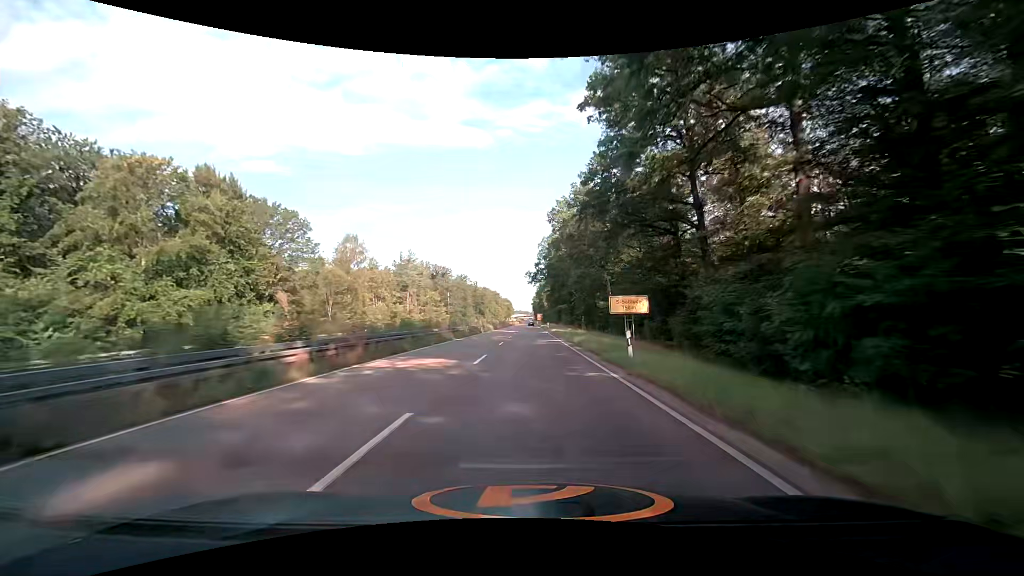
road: trunk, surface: asphalt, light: Day
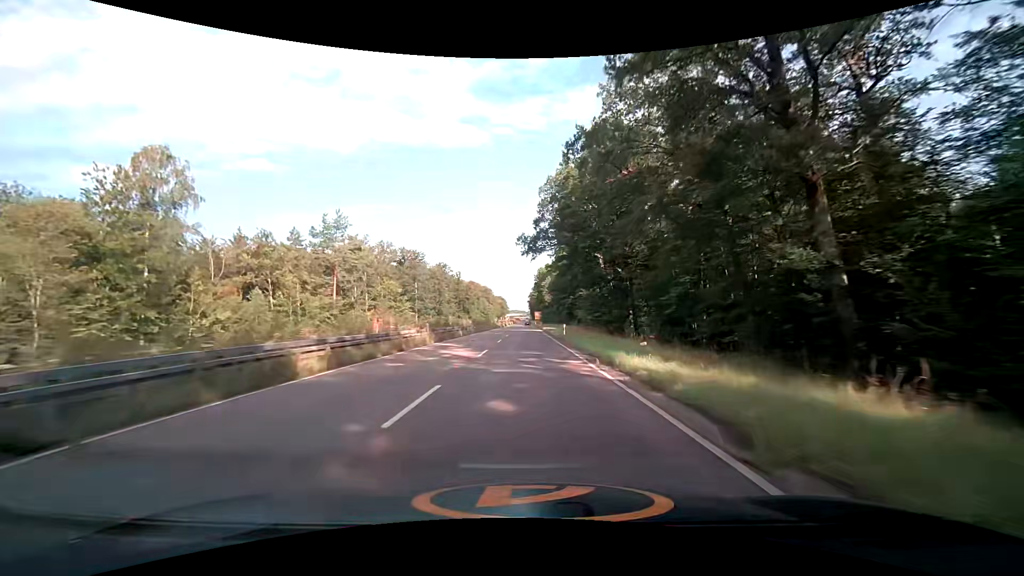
(+0.3, +47.4) m; +1°
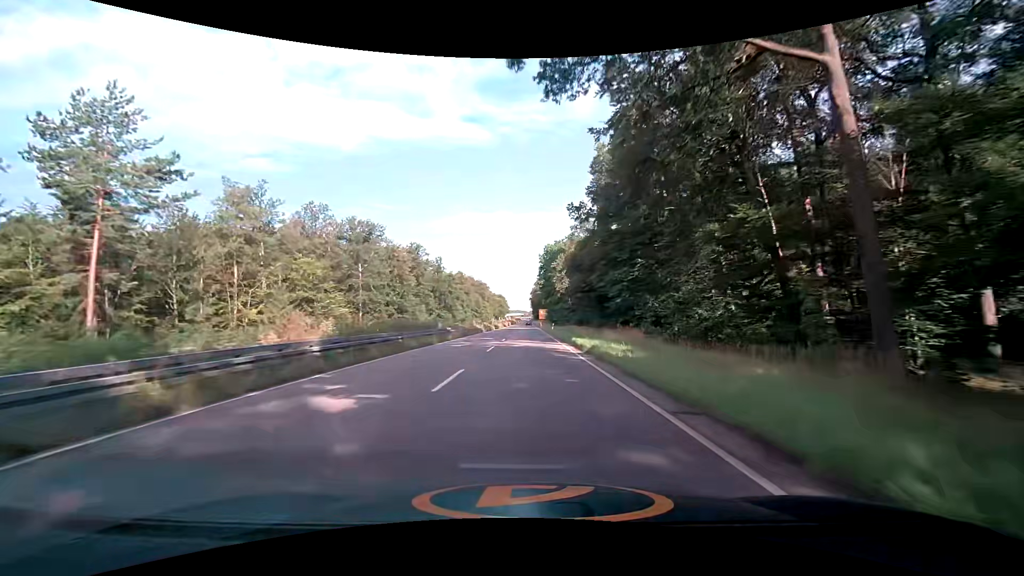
(-0.3, +47.5) m; 0°
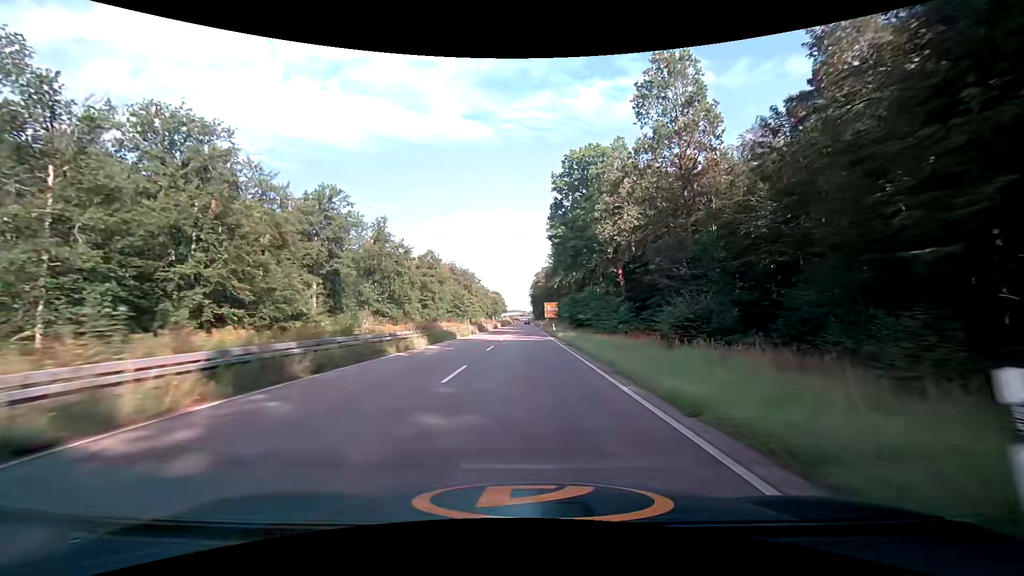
(+0.1, +59.2) m; 0°
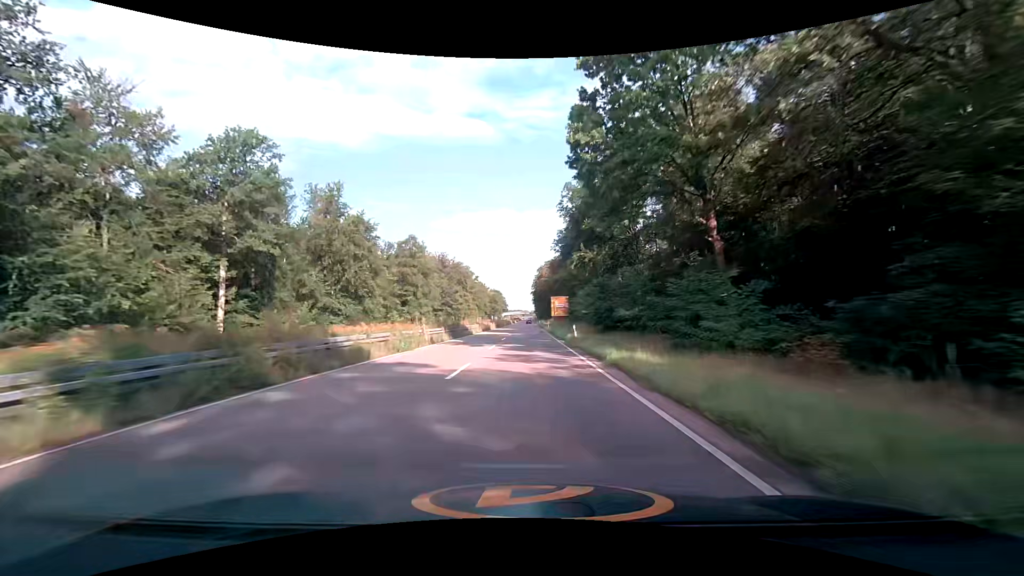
(-0.2, +23.5) m; 0°
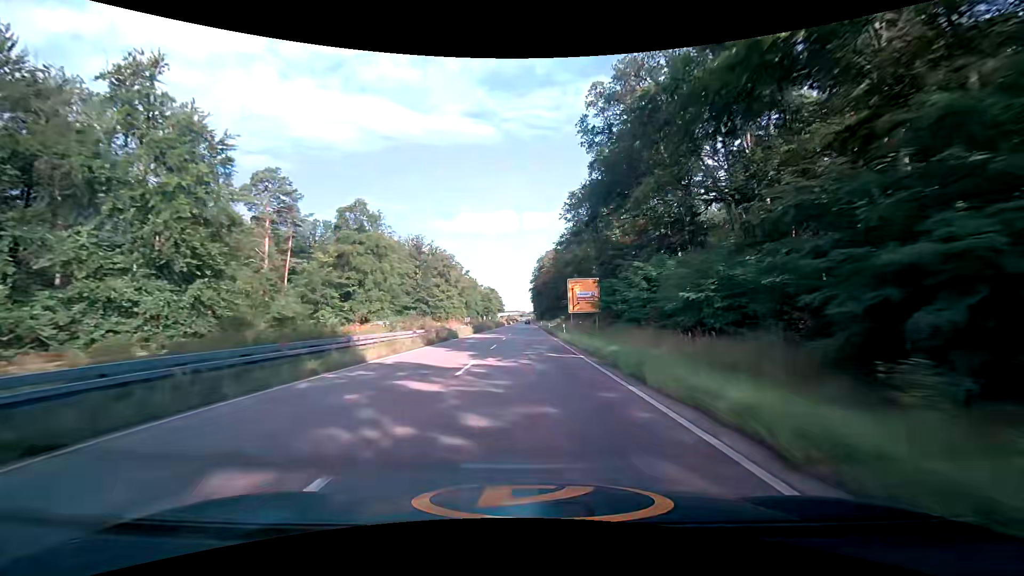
(-0.2, +35.1) m; 0°
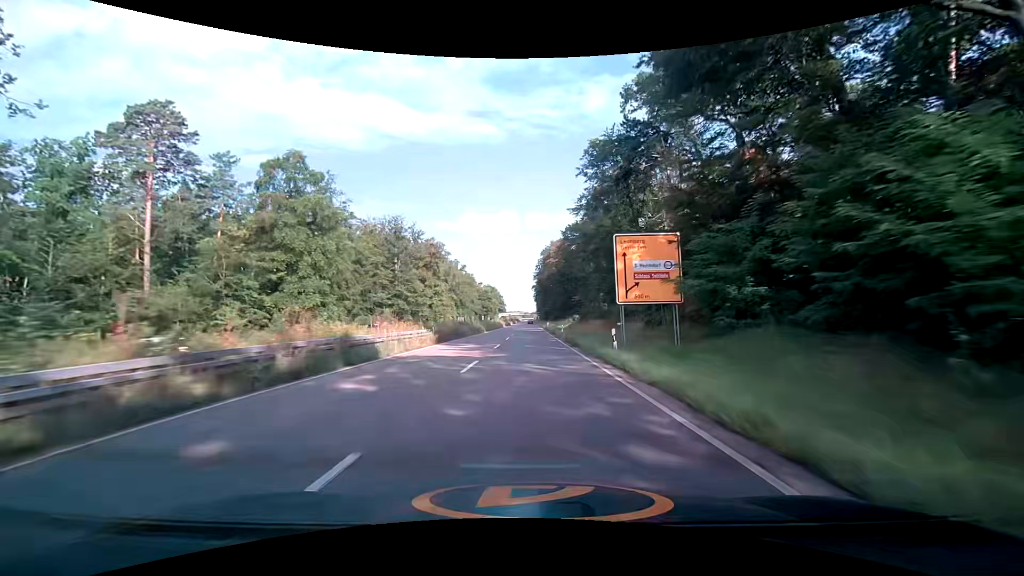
(-0.1, +23.4) m; 0°
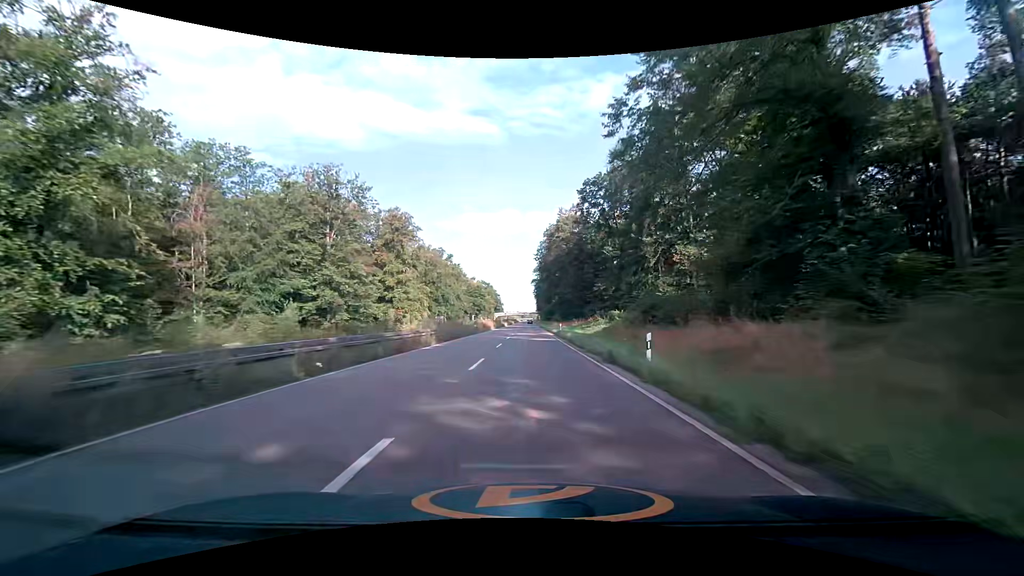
(-0.1, +35.2) m; +1°
(0, +10) (0, +20) (0, +30) (0, +40) (0, +50) (0, +60) (0, +70) (0, +80) (-1, +90) (-1, +100) m
